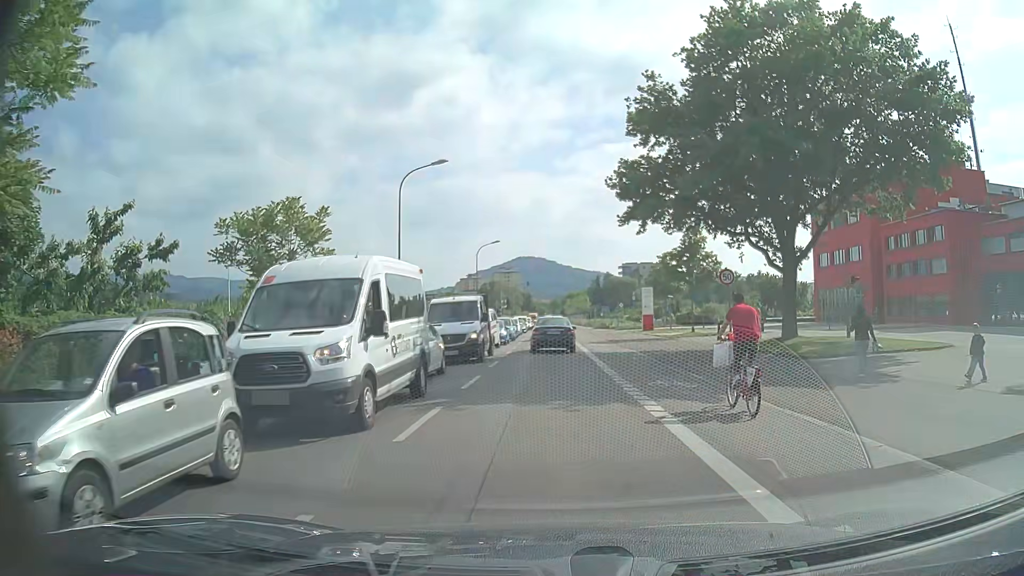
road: secondary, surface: asphalt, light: Day
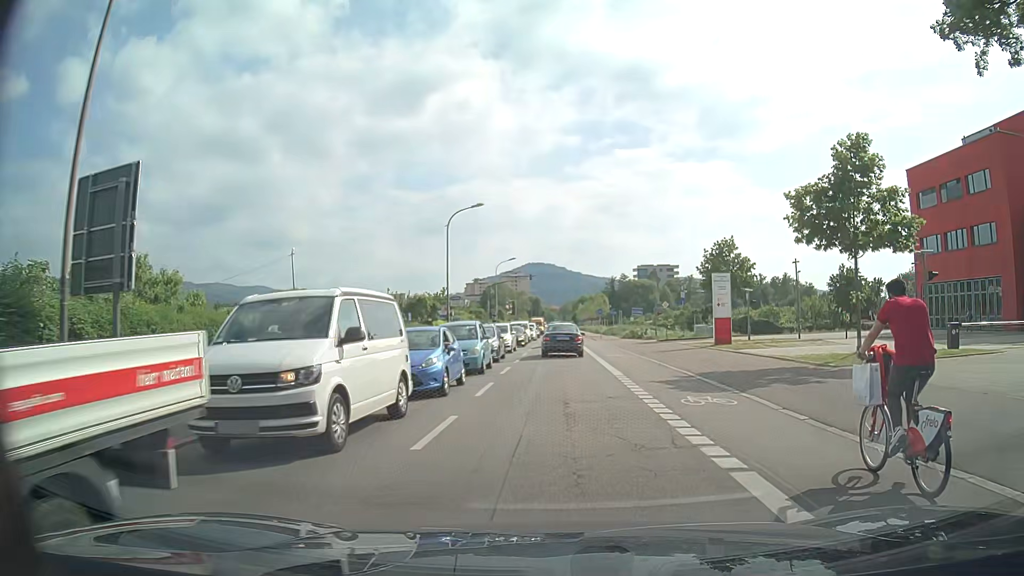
(-0.1, +24.4) m; 0°
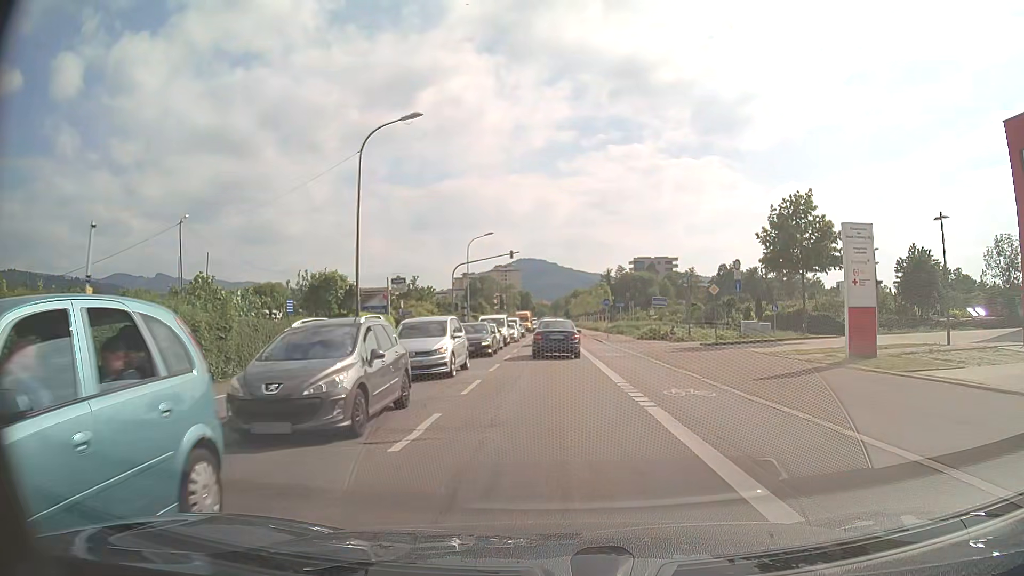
(+0.2, +18.5) m; +1°
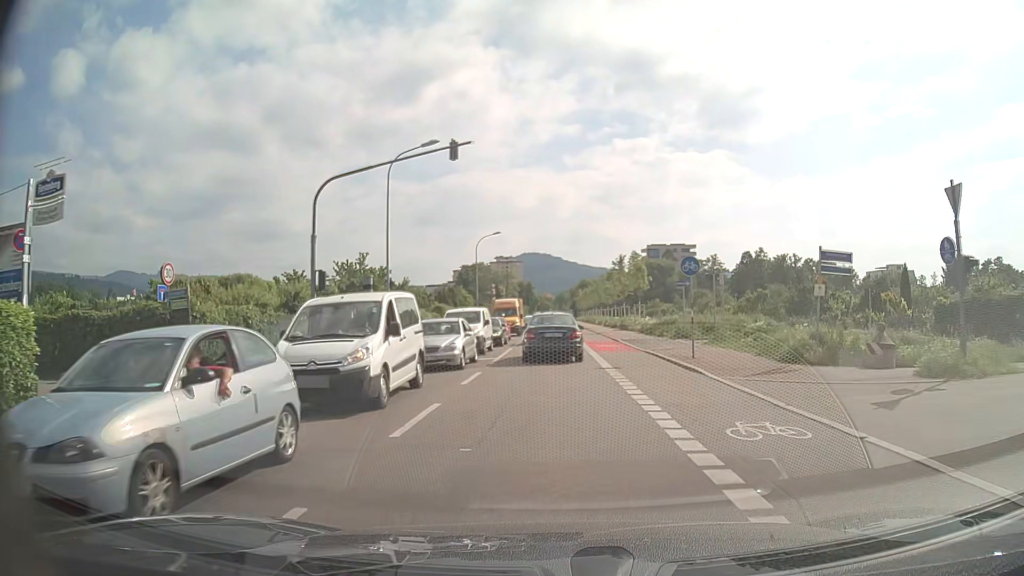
(-0.1, +29.4) m; -1°
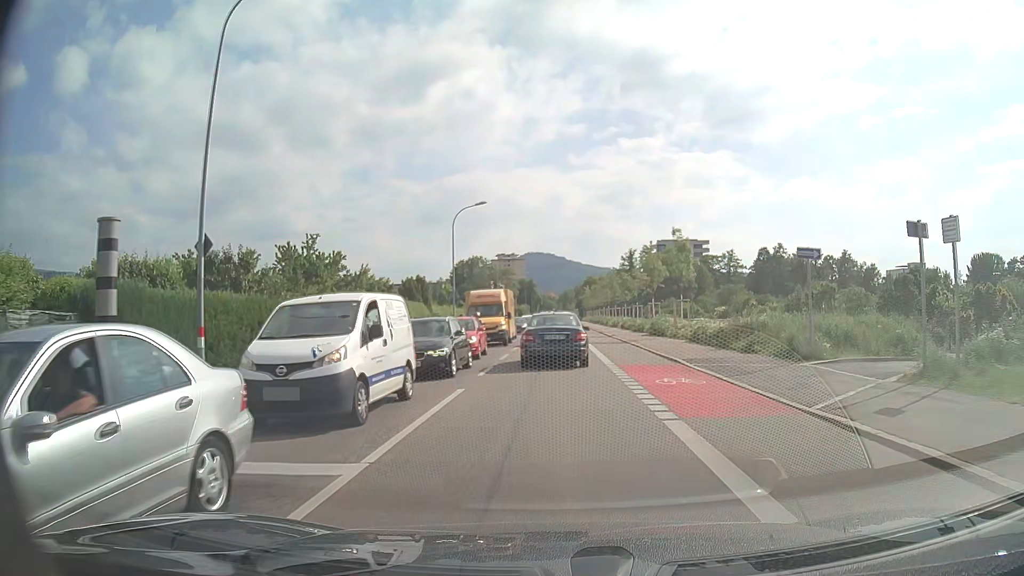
(+0.1, +16.6) m; 0°
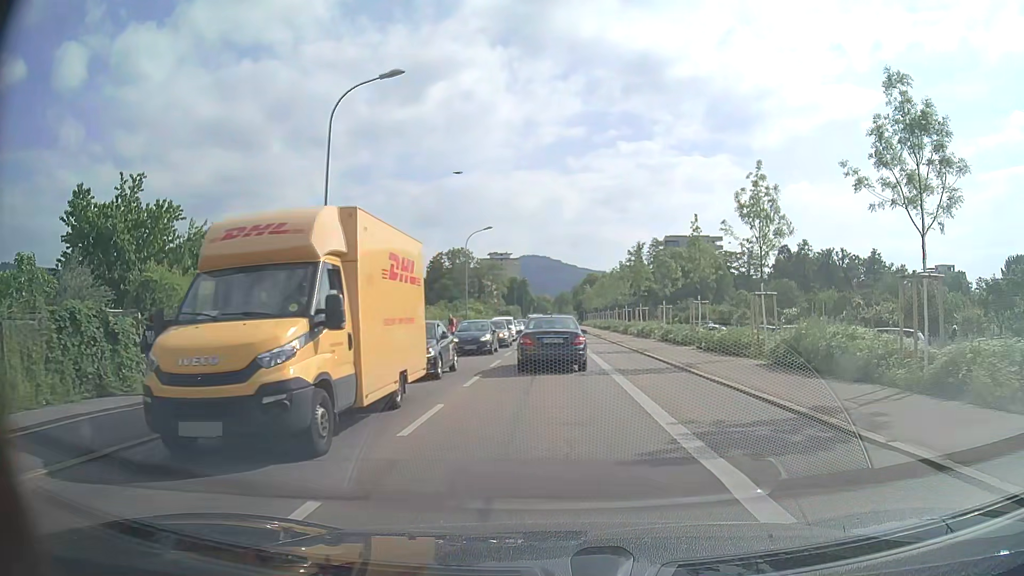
(+0.1, +25.8) m; +1°
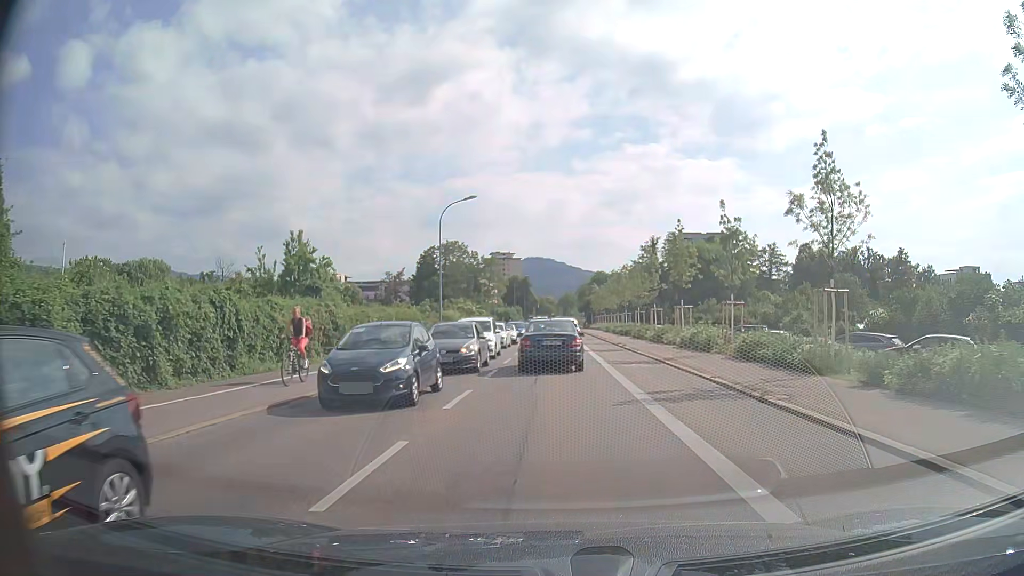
(-0.1, +15.3) m; 0°
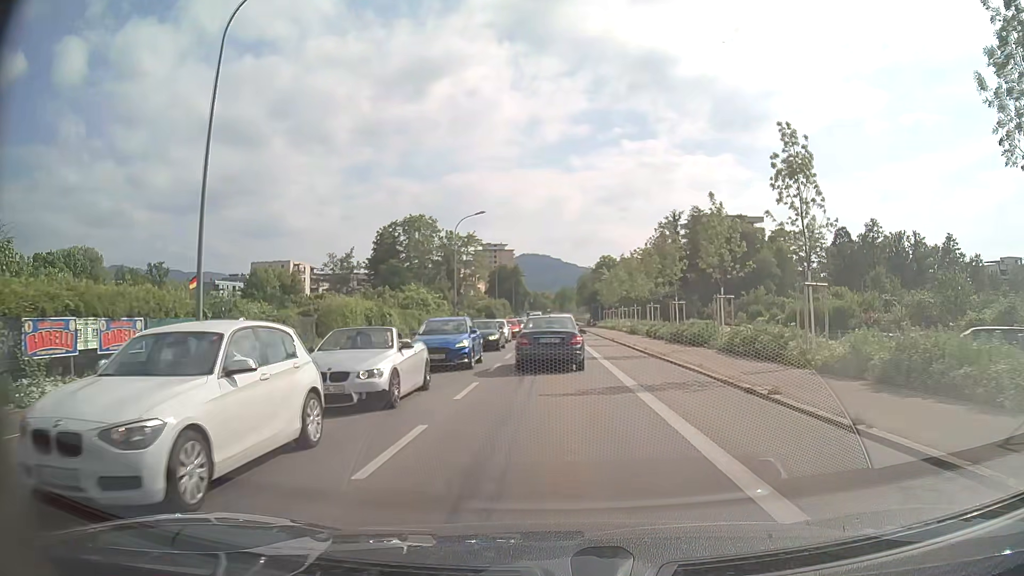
(-0.1, +29.2) m; 0°
(0, +10) (0, +20) (0, +30) (0, +40) (0, +50) (0, +60) (0, +70) (0, +80) (0, +90) (0, +100) m
